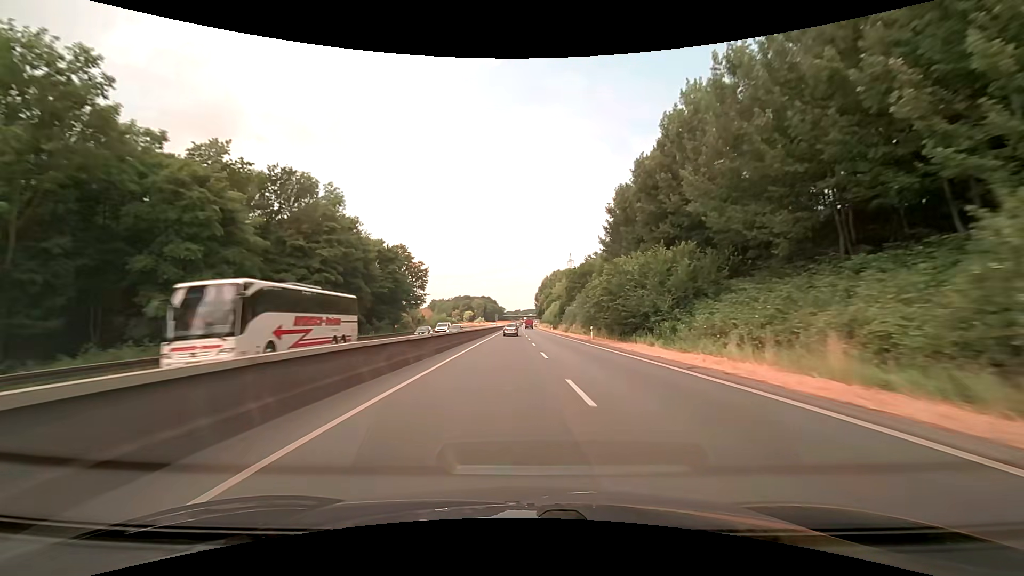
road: trunk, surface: asphalt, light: Day
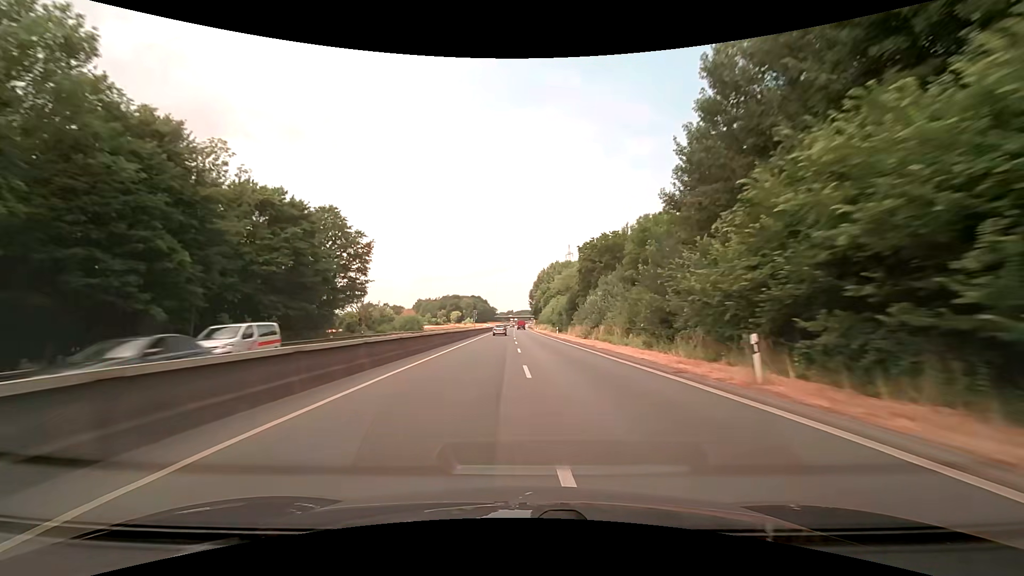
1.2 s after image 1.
(+0.2, +31.7) m; +1°
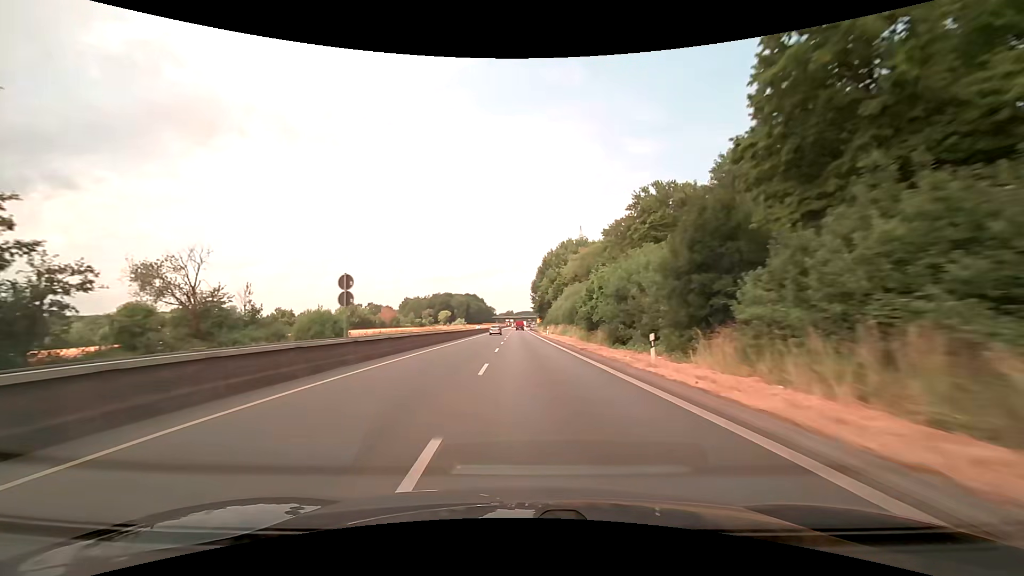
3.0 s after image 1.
(-0.2, +47.4) m; 0°
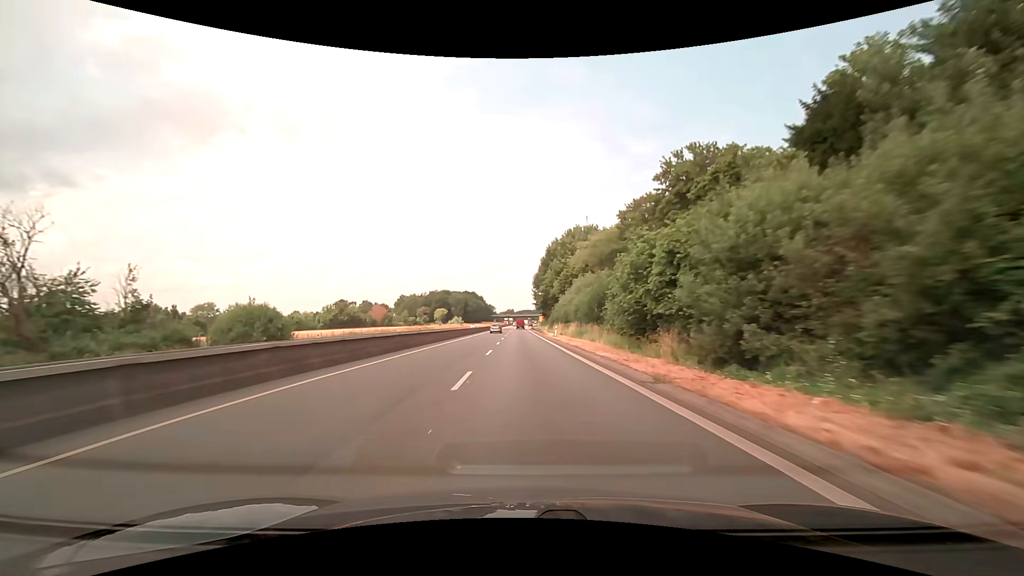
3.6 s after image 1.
(0.0, +15.8) m; 0°
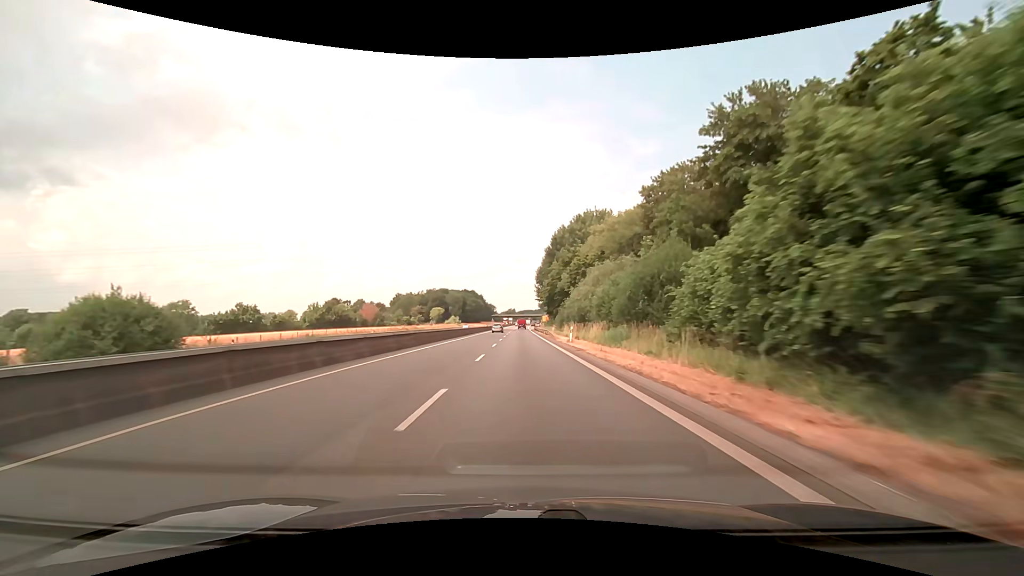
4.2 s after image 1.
(0.0, +15.8) m; 0°
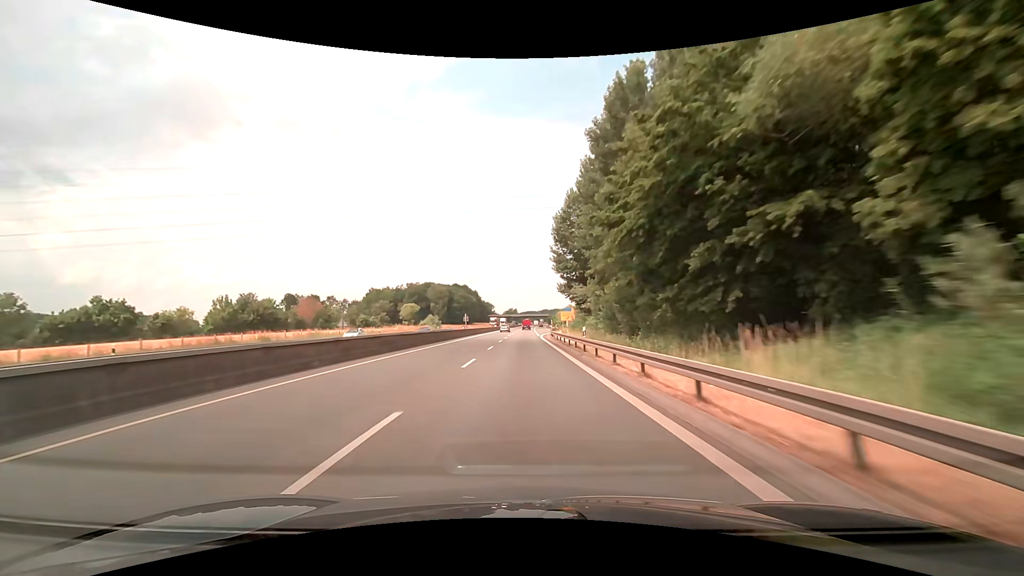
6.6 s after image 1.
(-0.2, +63.1) m; 0°
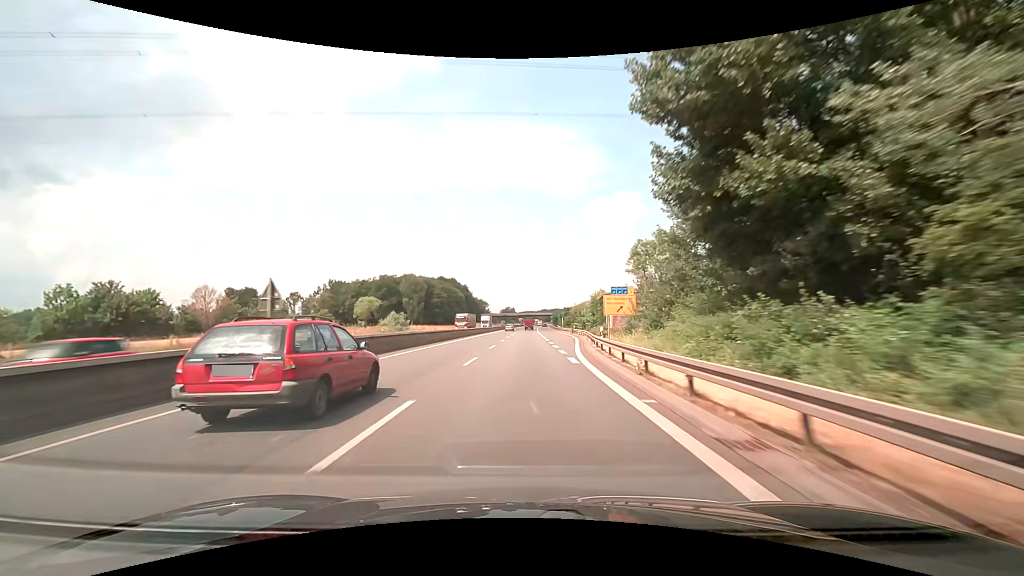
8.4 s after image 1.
(0.0, +47.3) m; 0°
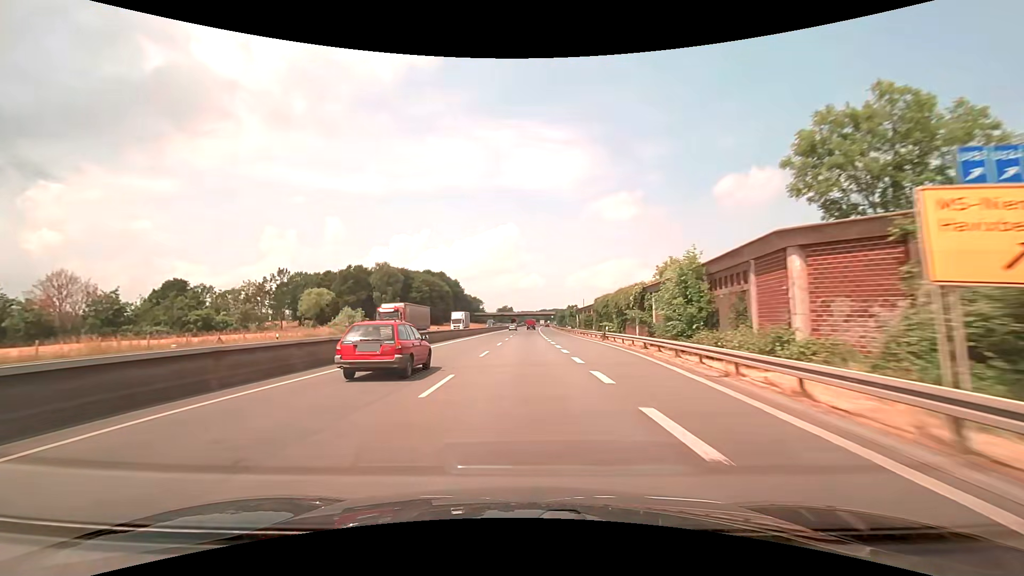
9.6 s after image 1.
(+0.1, +31.6) m; 0°
(0, +10) (0, +20) (0, +30) (0, +40) (0, +50) (0, +60) (+1, +70) (+1, +80) (+1, +90) (+1, +100) m
